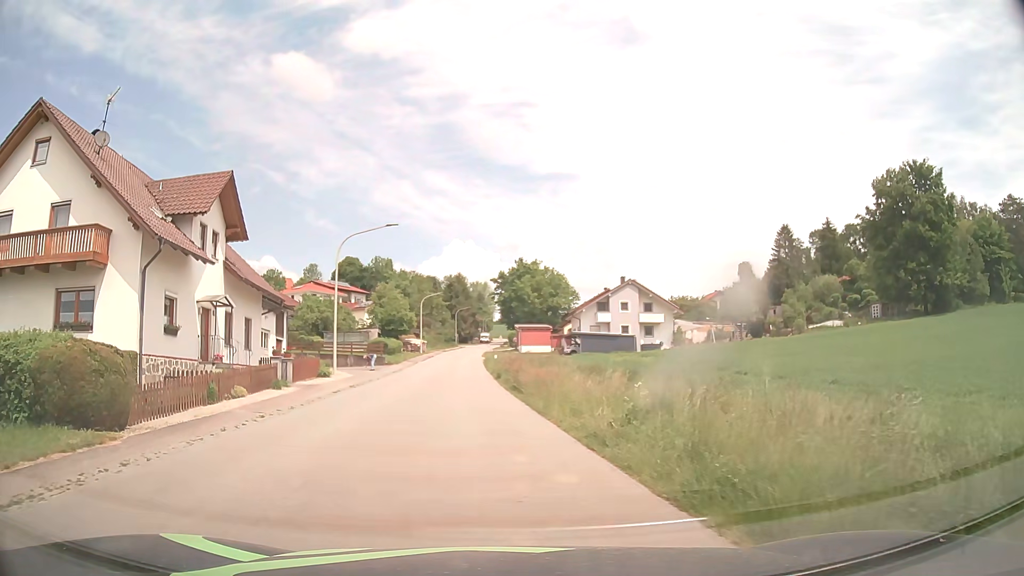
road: tertiary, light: Day
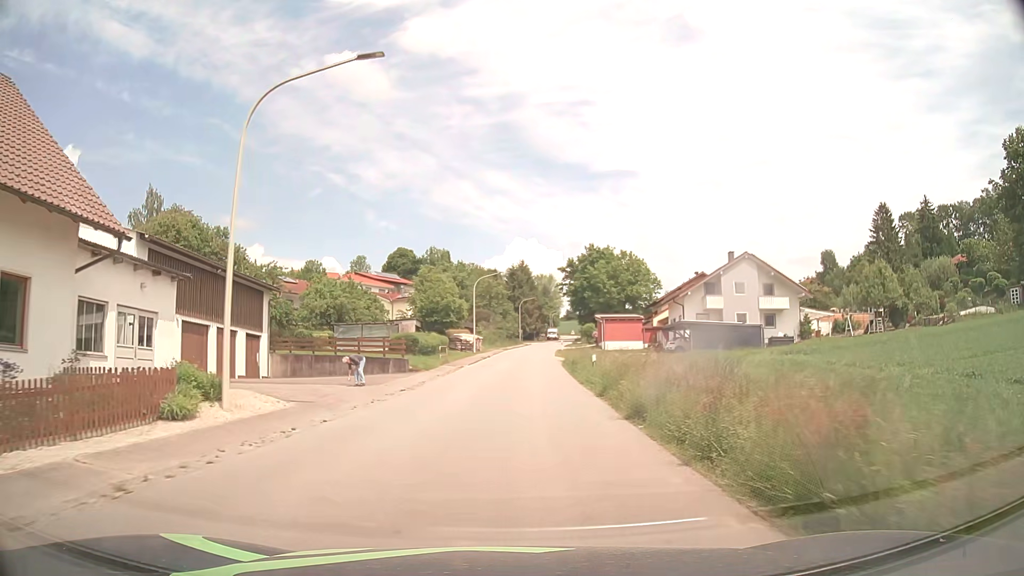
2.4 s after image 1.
(-1.4, +20.4) m; -5°
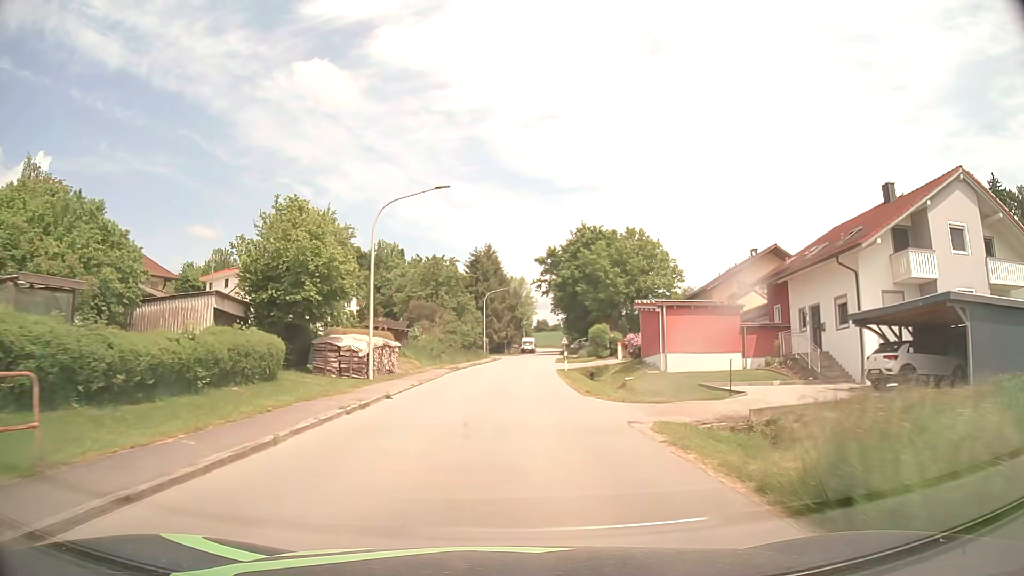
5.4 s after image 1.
(+0.5, +37.0) m; +2°
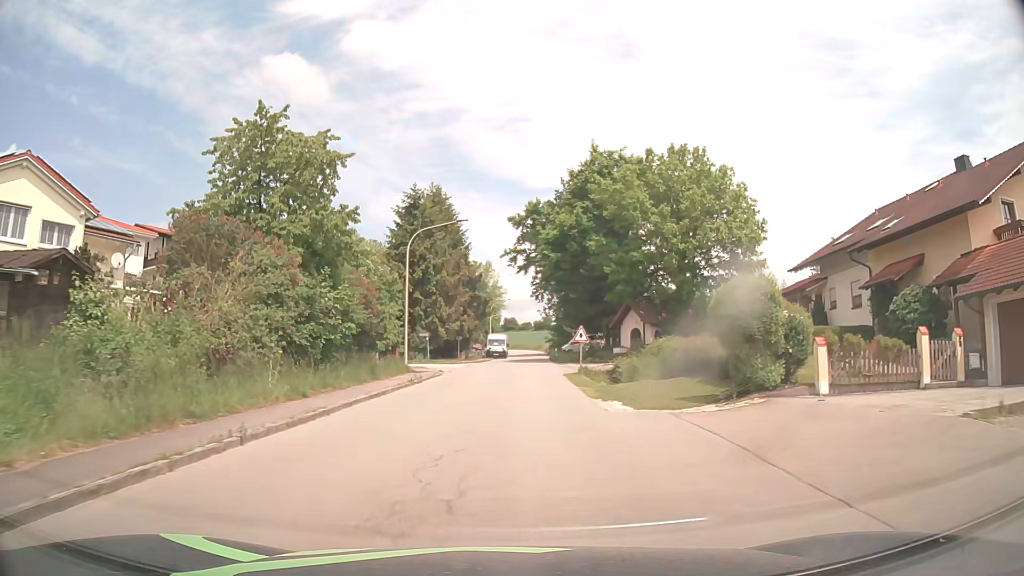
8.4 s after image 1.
(+1.0, +38.7) m; +3°
(0, +10) (0, +20) (+1, +30) (+1, +40) (+2, +50) (+2, +60) (+3, +70) (+3, +80) (+4, +90) (+4, +100) m
